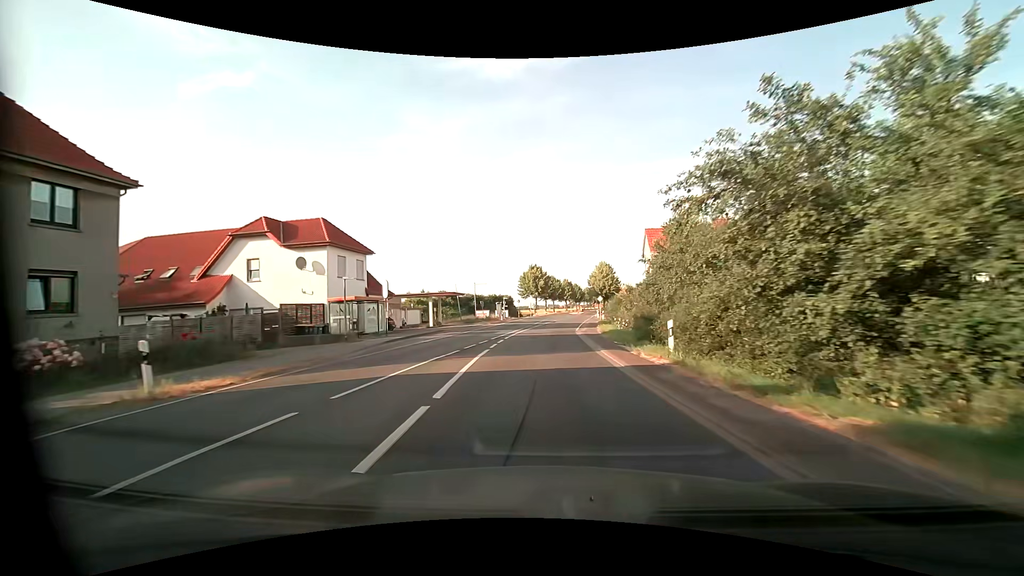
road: primary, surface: asphalt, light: Day
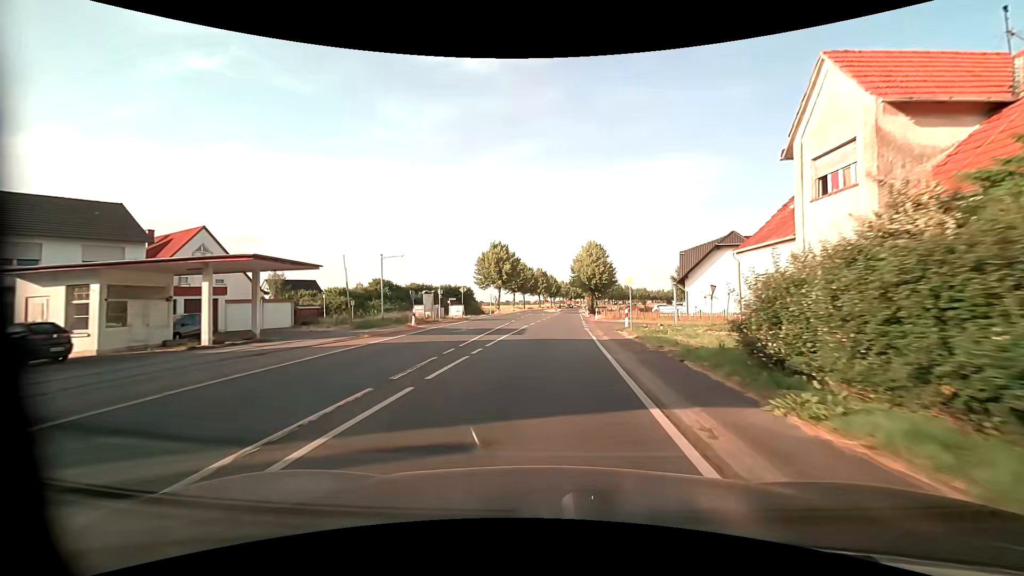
(+0.8, +31.3) m; +4°
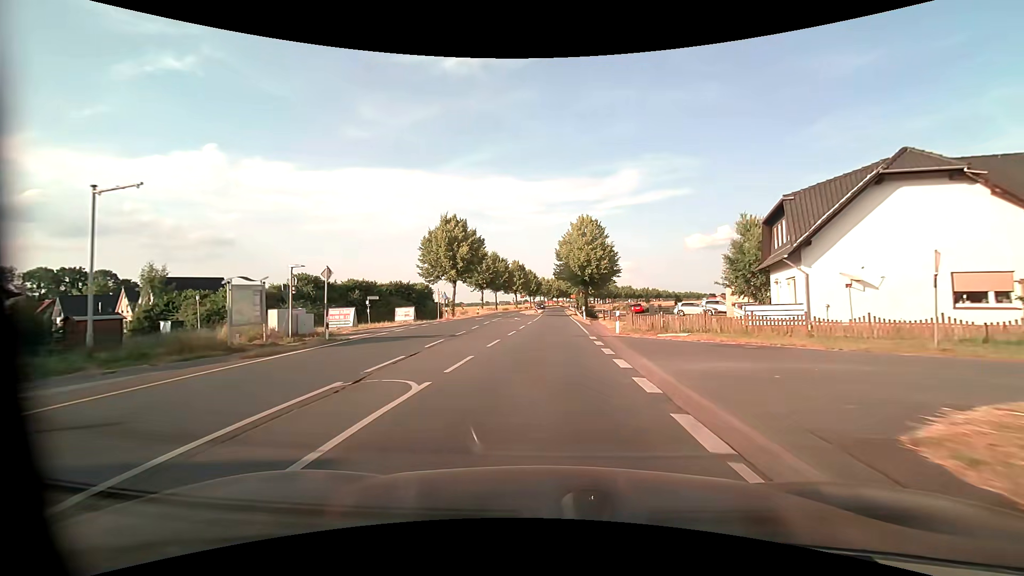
(+0.2, +23.7) m; +1°
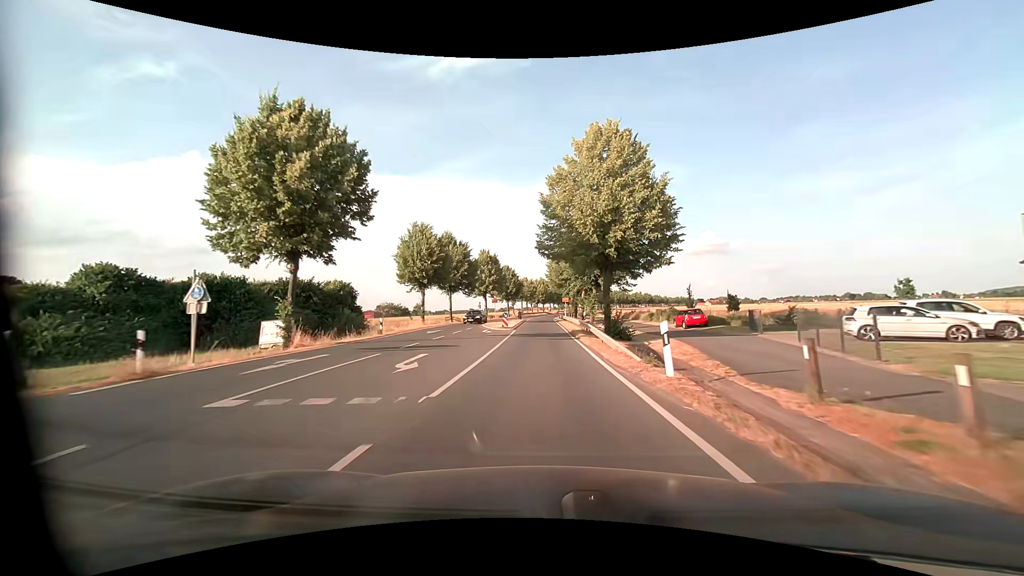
(+0.6, +32.0) m; +2°
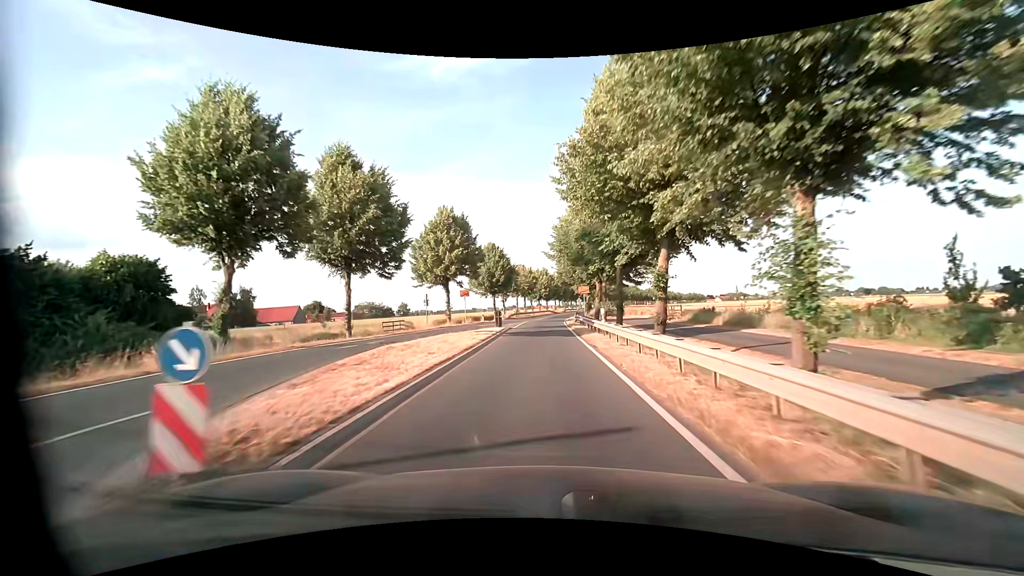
(-0.1, +32.5) m; -1°
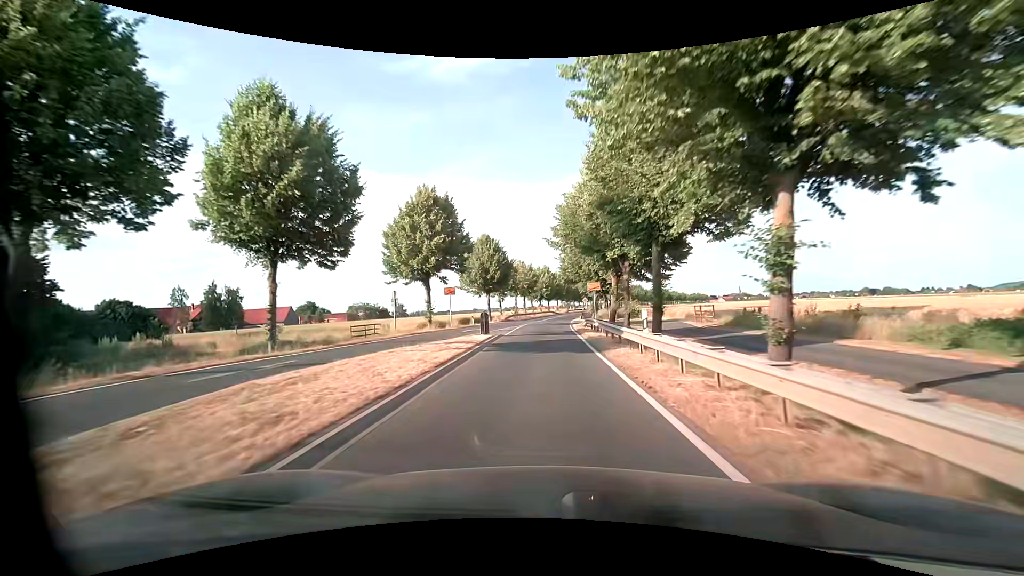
(0.0, +8.2) m; 0°
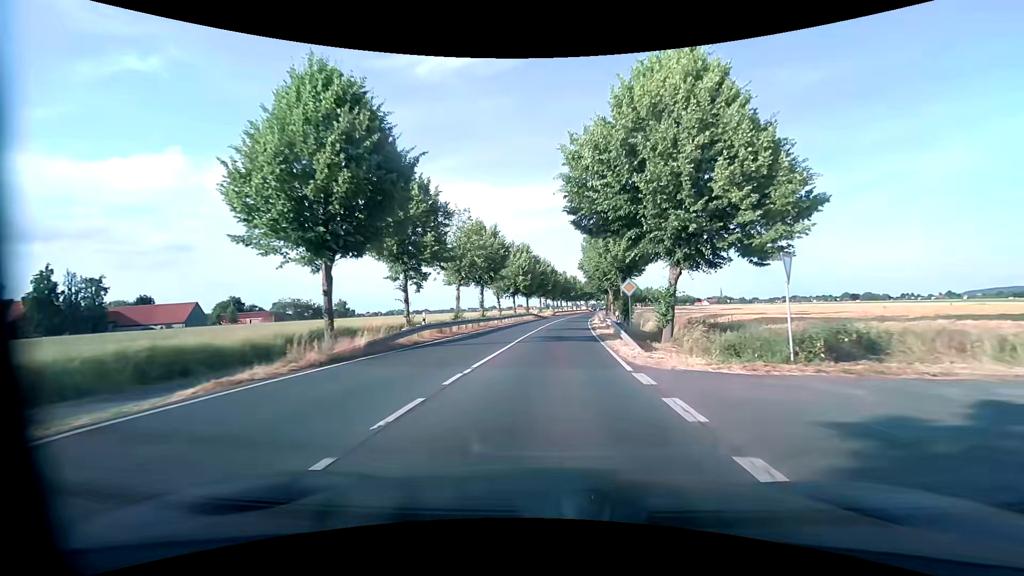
(-0.1, +41.4) m; +2°
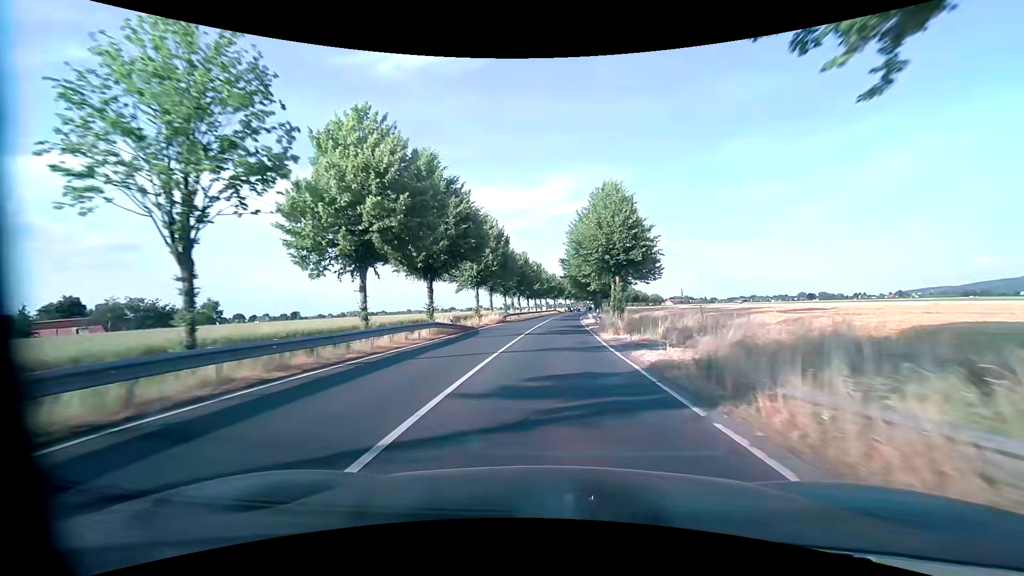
(+1.7, +45.8) m; +5°
(0, +10) (0, +20) (0, +30) (+1, +40) (+1, +50) (+2, +60) (+2, +70) (+3, +80) (+4, +90) (+5, +100) m
